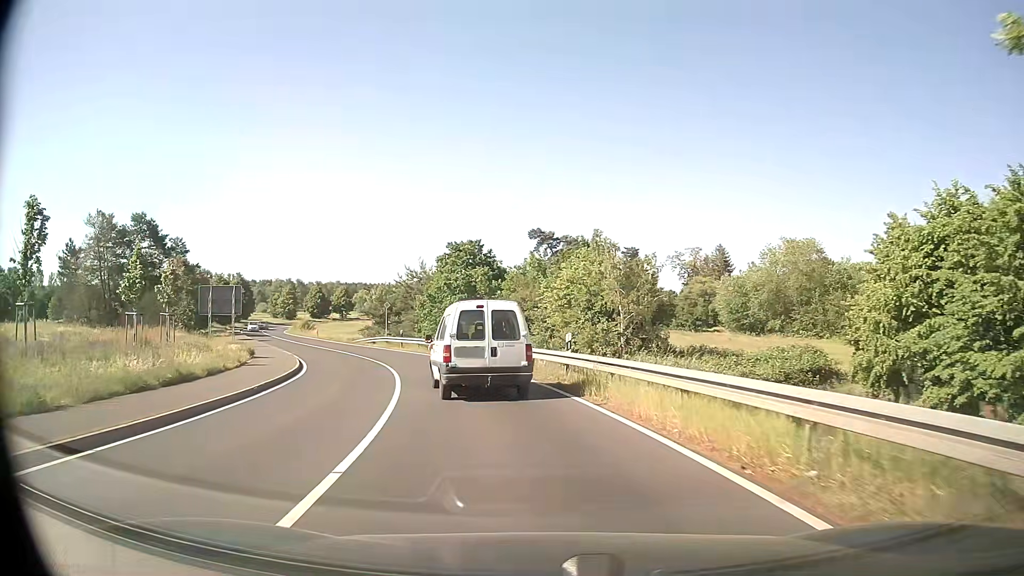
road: secondary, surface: asphalt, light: Day
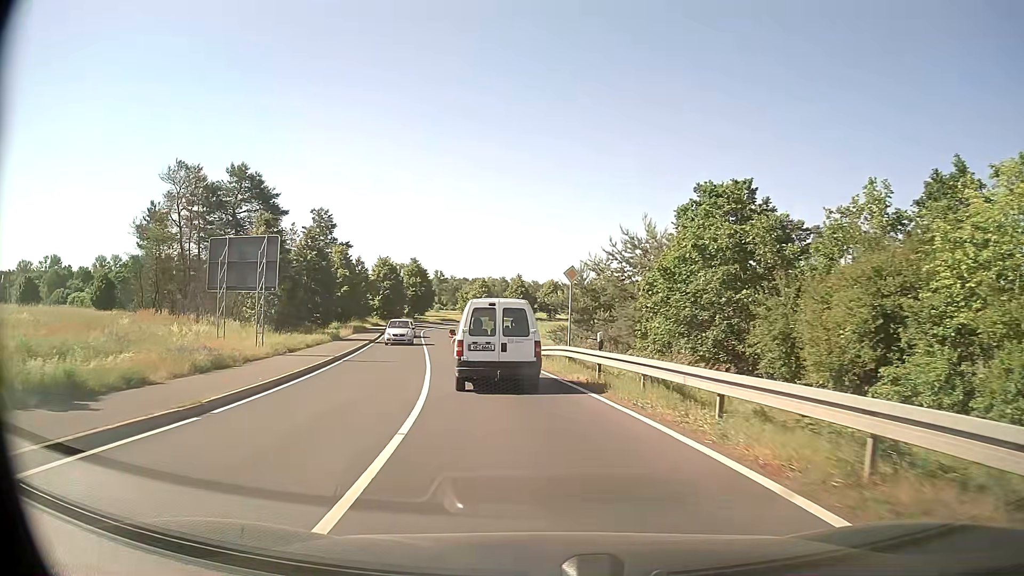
(-4.8, +27.7) m; -19°
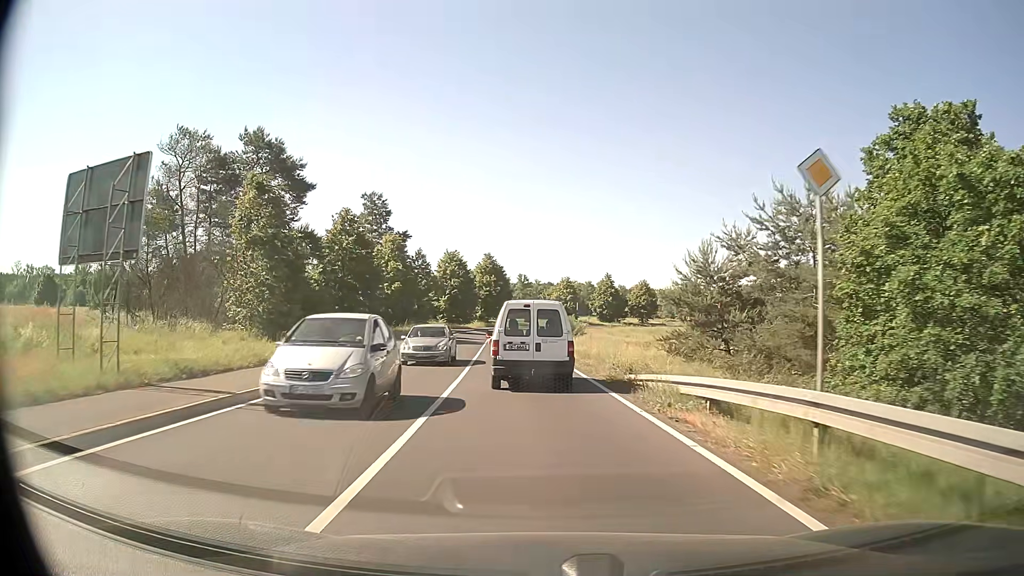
(-1.0, +14.9) m; -7°
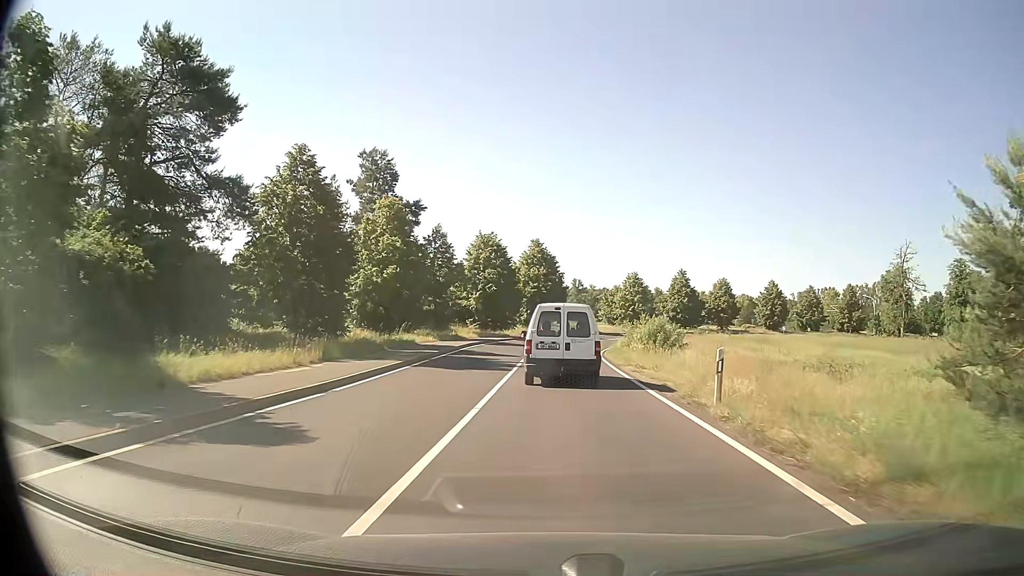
(-1.1, +22.7) m; -5°
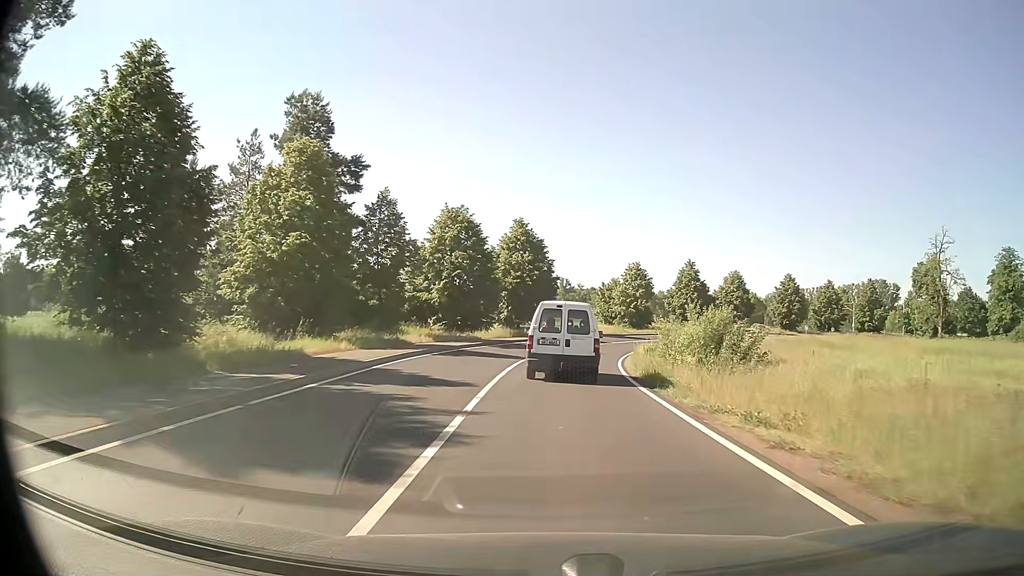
(+0.1, +15.3) m; +1°
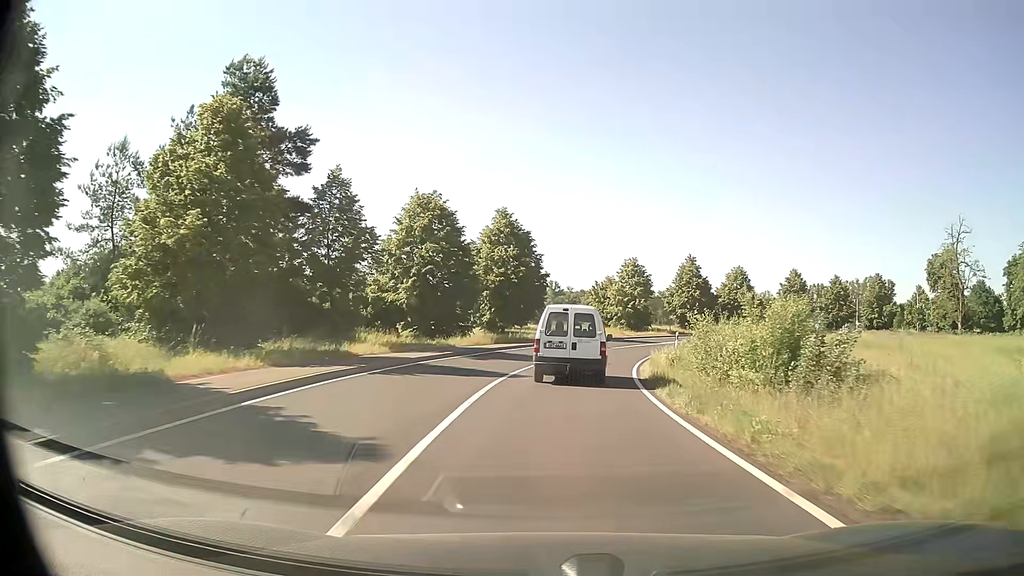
(+0.1, +7.6) m; +1°
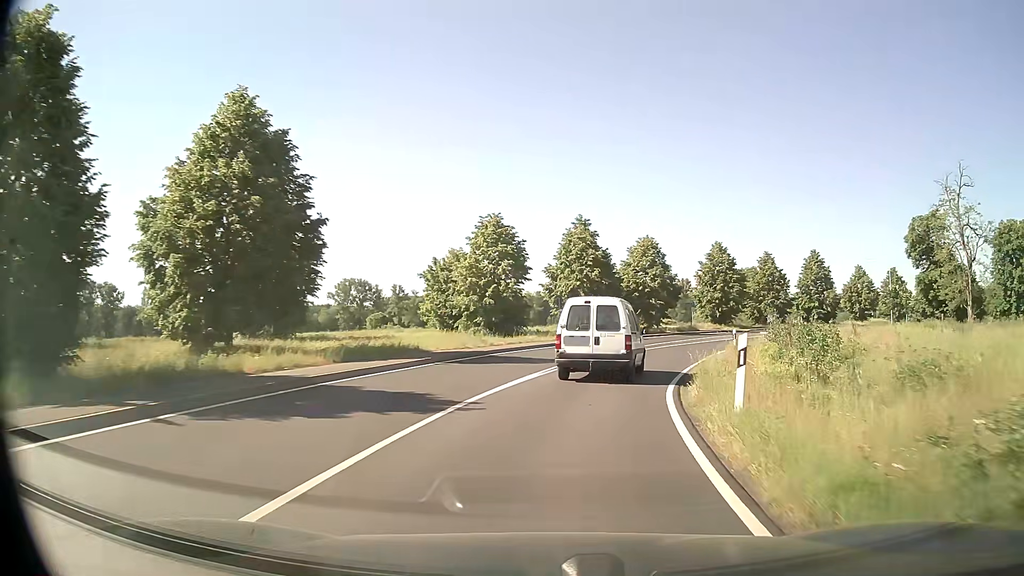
(+2.6, +30.3) m; +12°
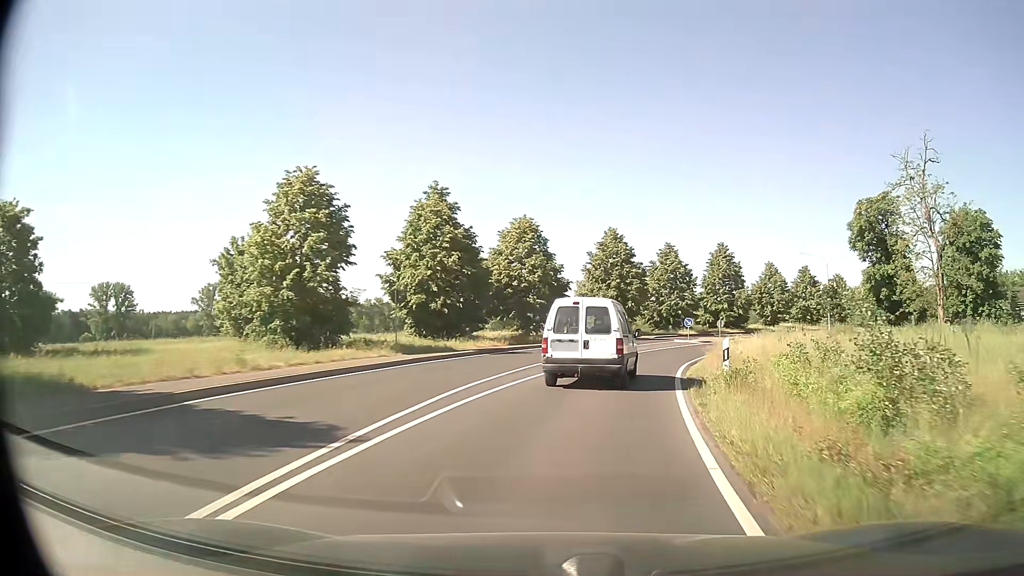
(+1.5, +14.9) m; +11°
(+1, +10) (+2, +20) (+5, +29) (+9, +39) (+14, +48) (+19, +56) (+25, +64) (+31, +72) (+37, +80) (+43, +87) m
